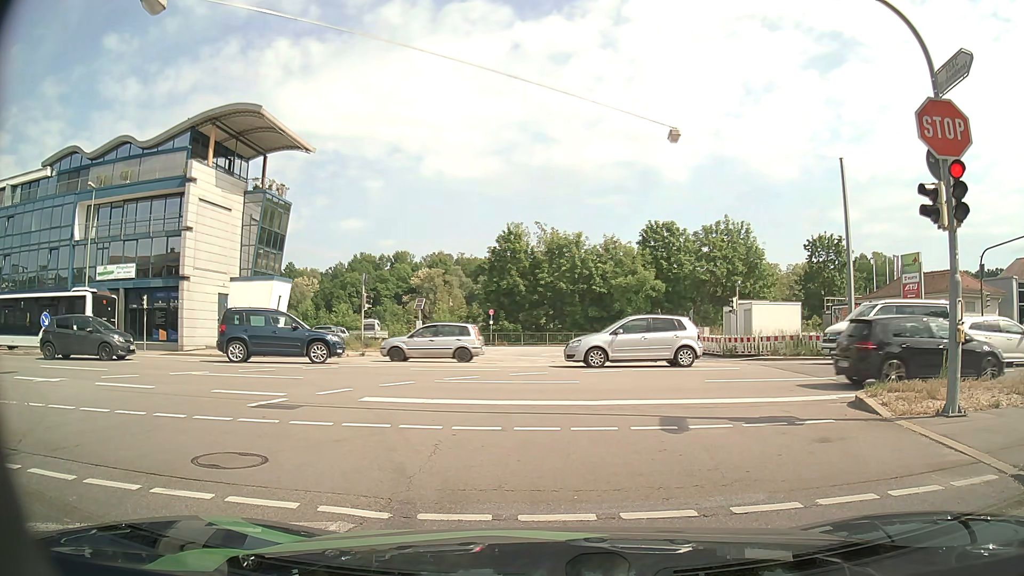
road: tertiary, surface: asphalt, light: Day
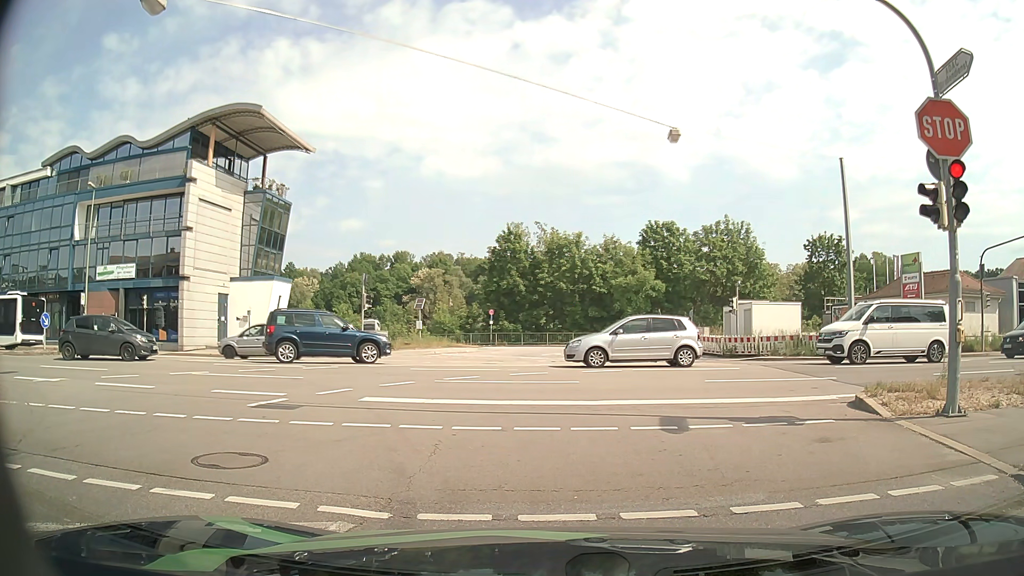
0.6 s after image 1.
(0.0, 0.0) m; 0°
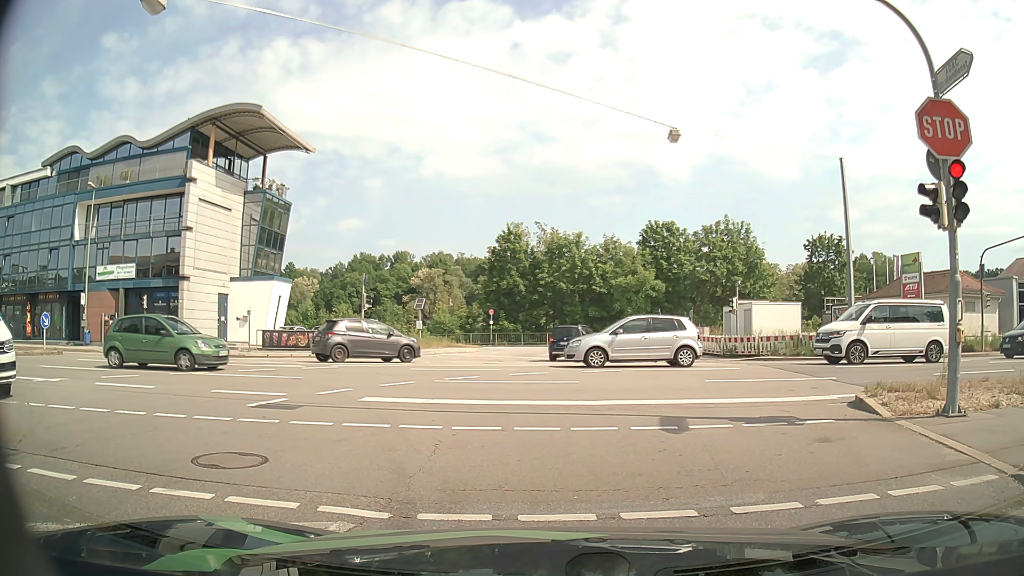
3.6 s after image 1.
(0.0, 0.0) m; 0°
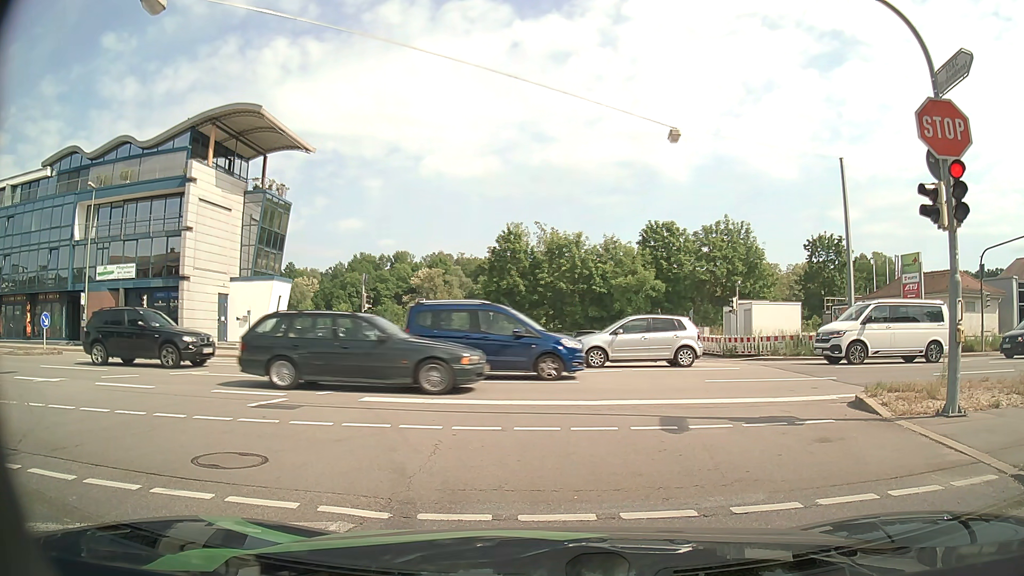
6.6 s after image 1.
(0.0, 0.0) m; 0°
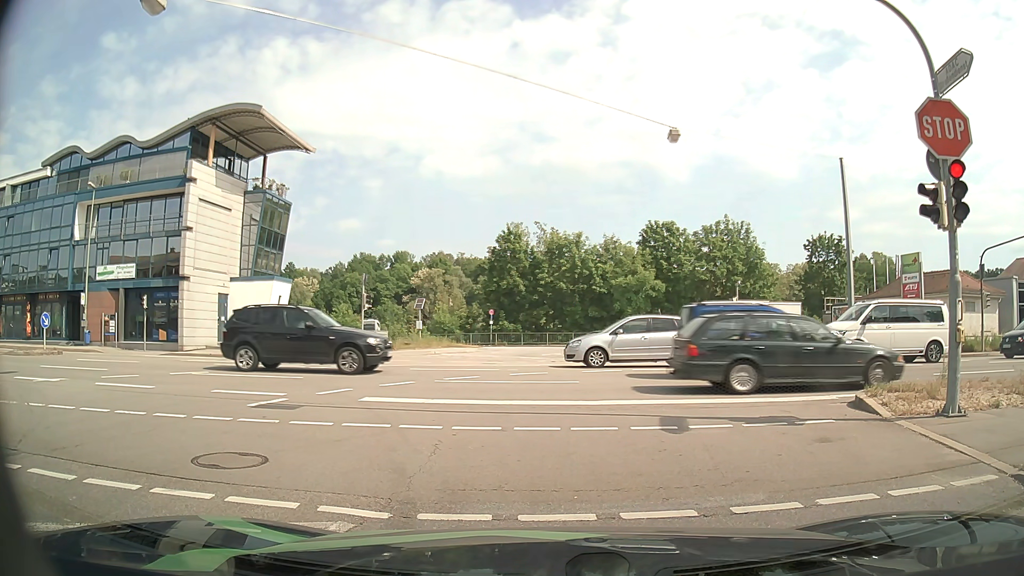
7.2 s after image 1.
(0.0, 0.0) m; 0°
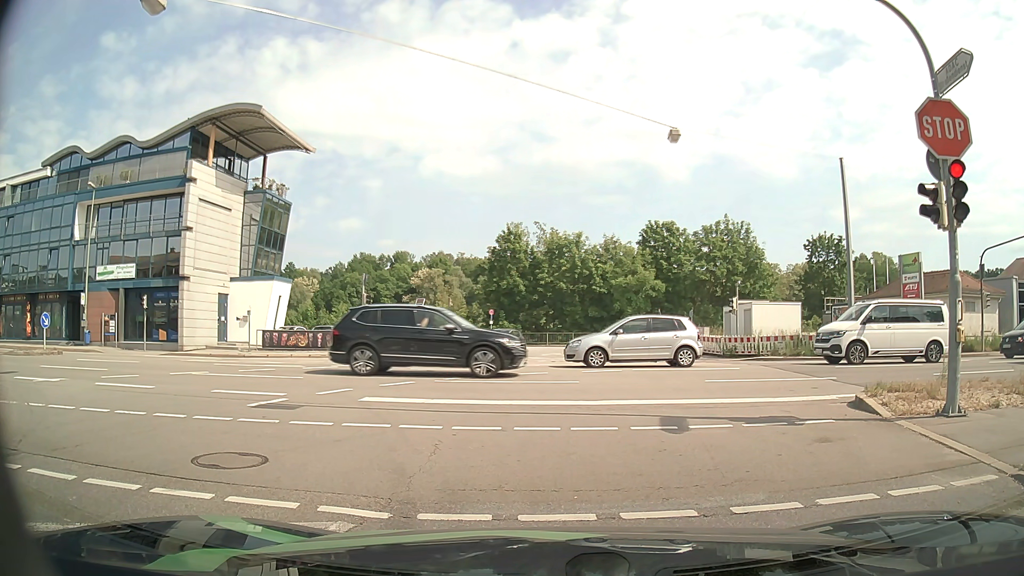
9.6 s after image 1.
(0.0, 0.0) m; 0°
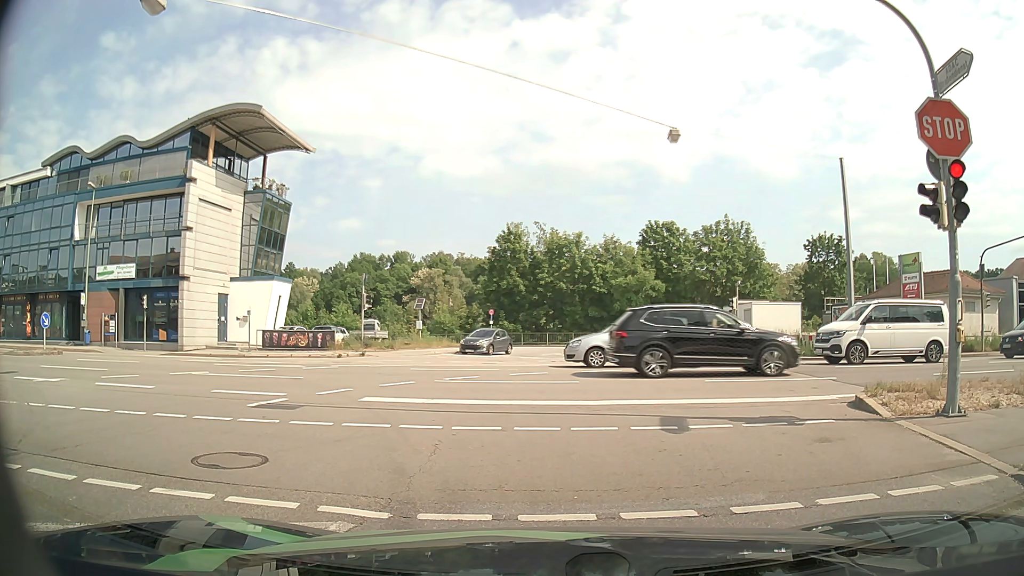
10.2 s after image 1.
(0.0, 0.0) m; 0°
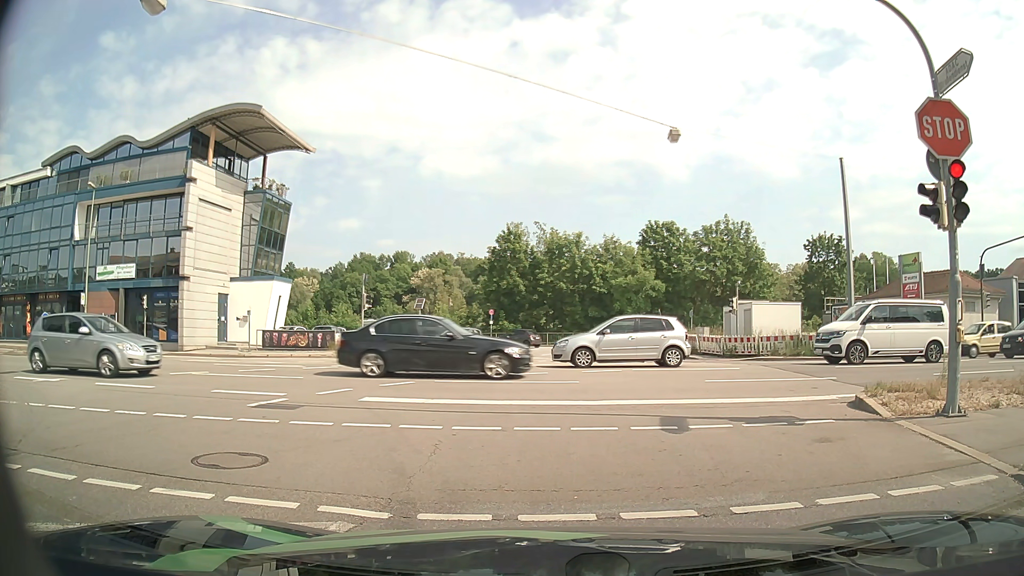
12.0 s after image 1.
(0.0, 0.0) m; 0°
(-1, +10) (-5, +19) (-12, +26) (-22, +28) (-32, +28) (-42, +27) (-52, +27) (-62, +27) (-72, +27) (-82, +27) m
